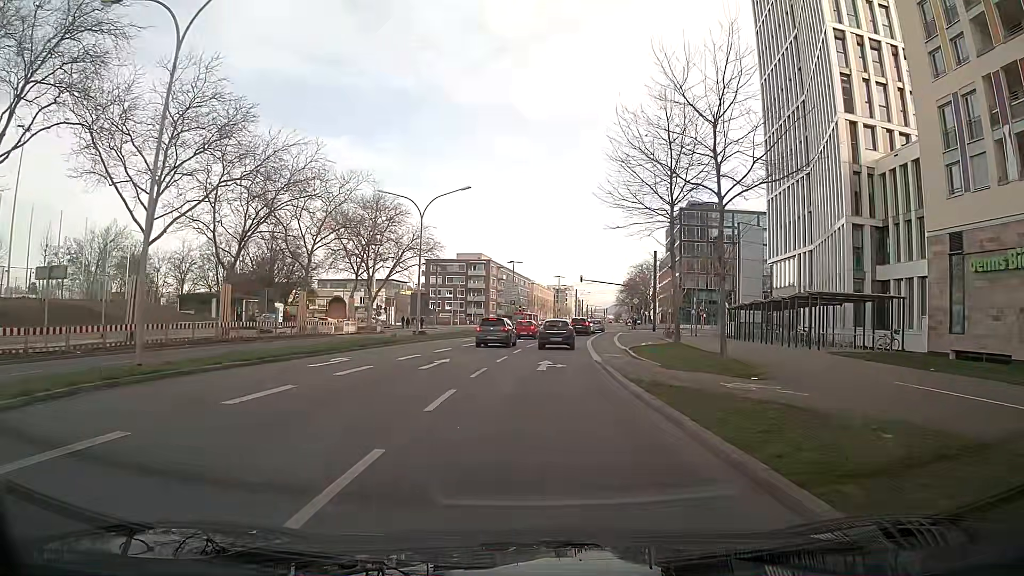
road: secondary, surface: asphalt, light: Day
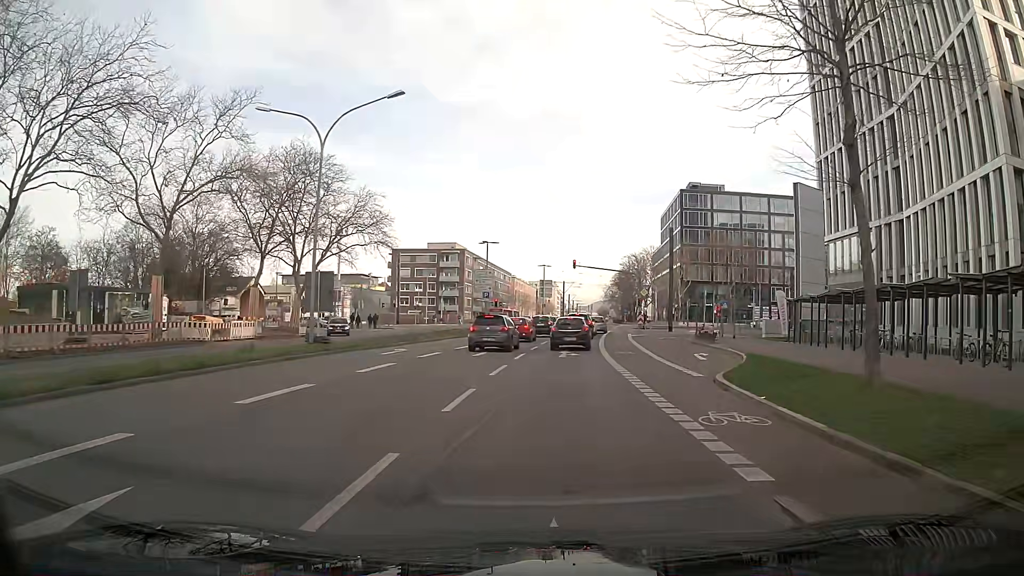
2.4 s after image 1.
(+0.2, +18.6) m; +2°
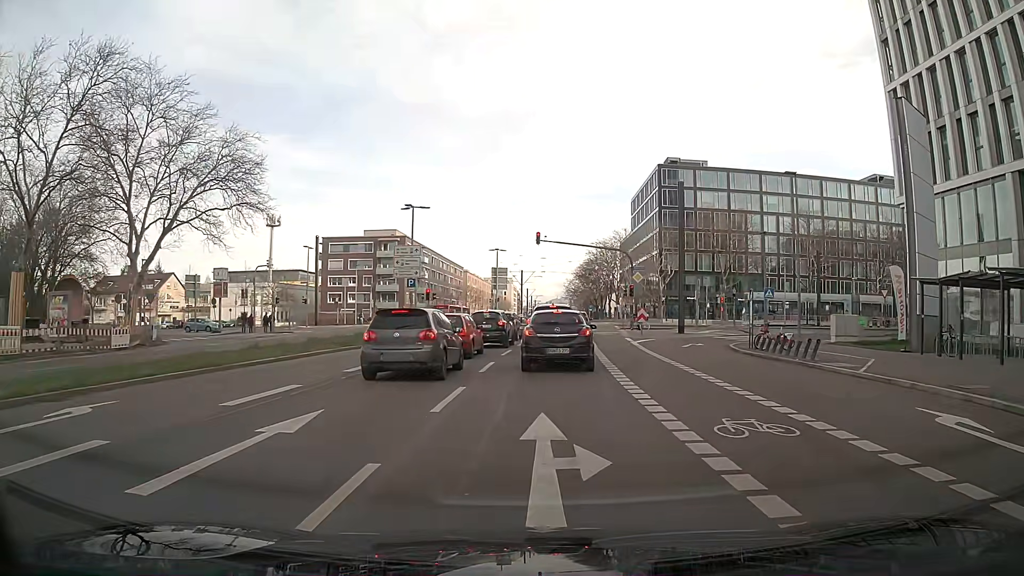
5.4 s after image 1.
(+0.7, +19.6) m; +3°
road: secondary_link
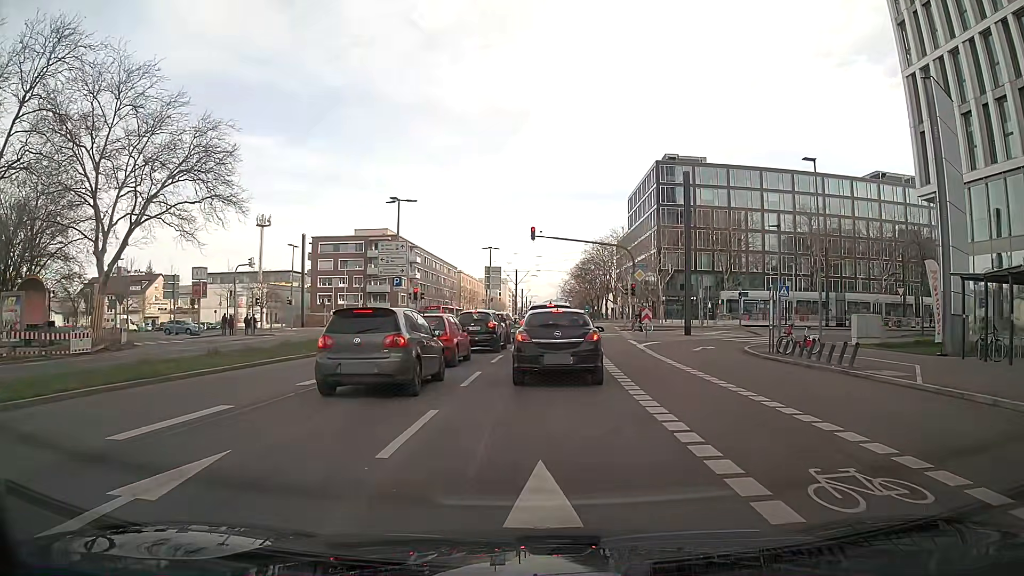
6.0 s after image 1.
(0.0, +3.0) m; 0°
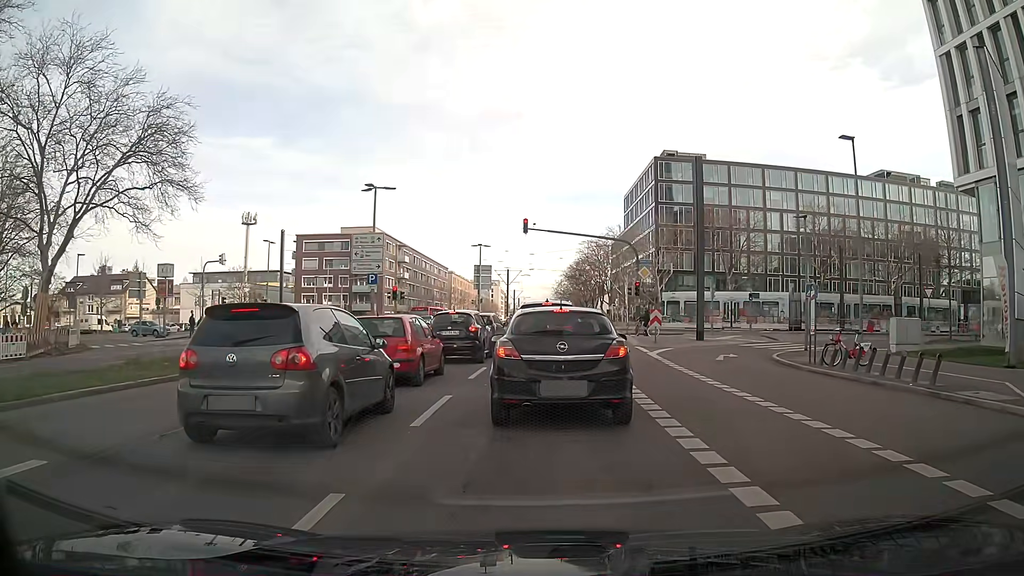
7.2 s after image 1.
(+0.1, +4.3) m; +1°
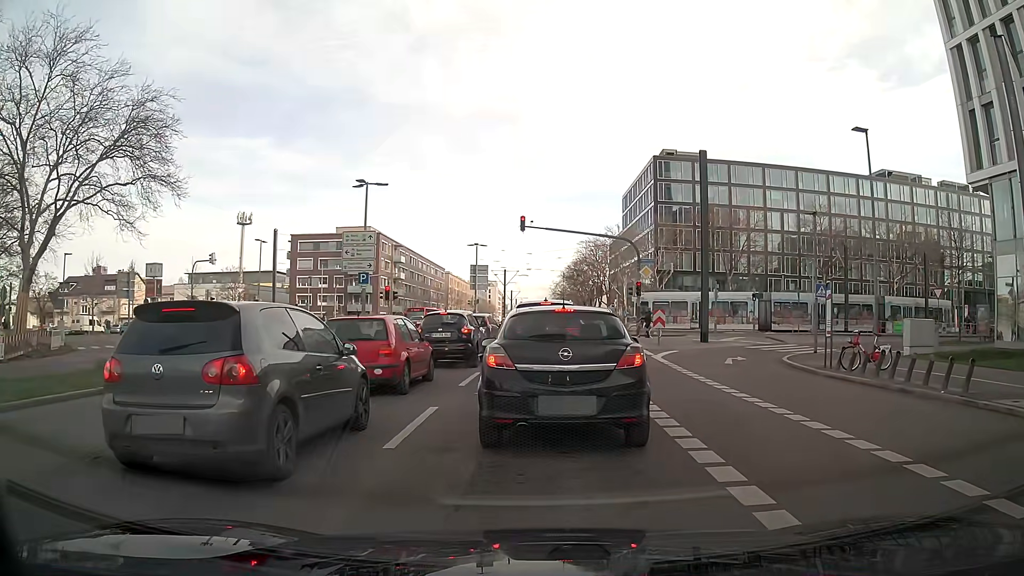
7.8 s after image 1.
(0.0, +1.3) m; 0°
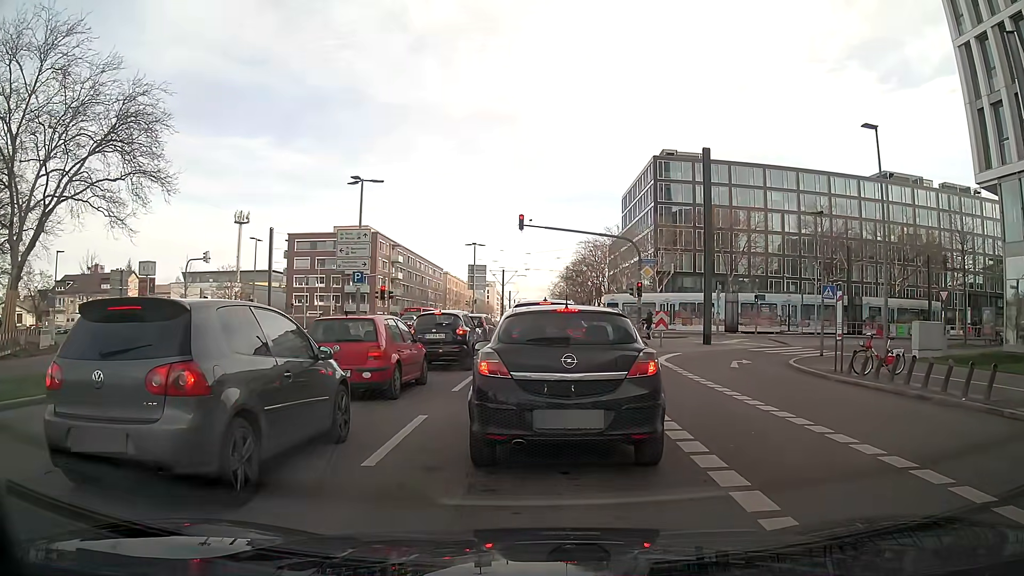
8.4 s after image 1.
(0.0, +0.8) m; -1°
